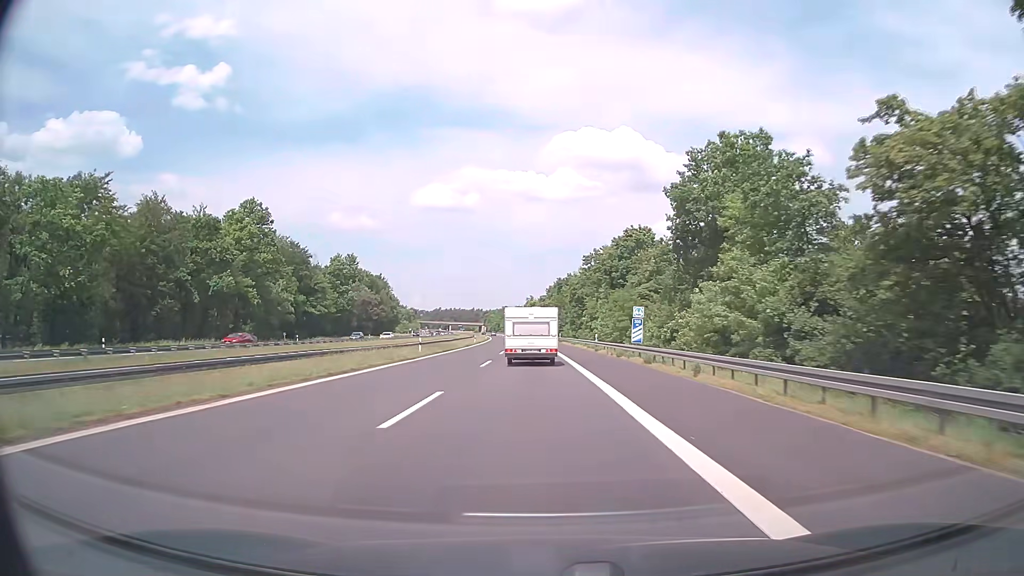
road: motorway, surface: asphalt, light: Day
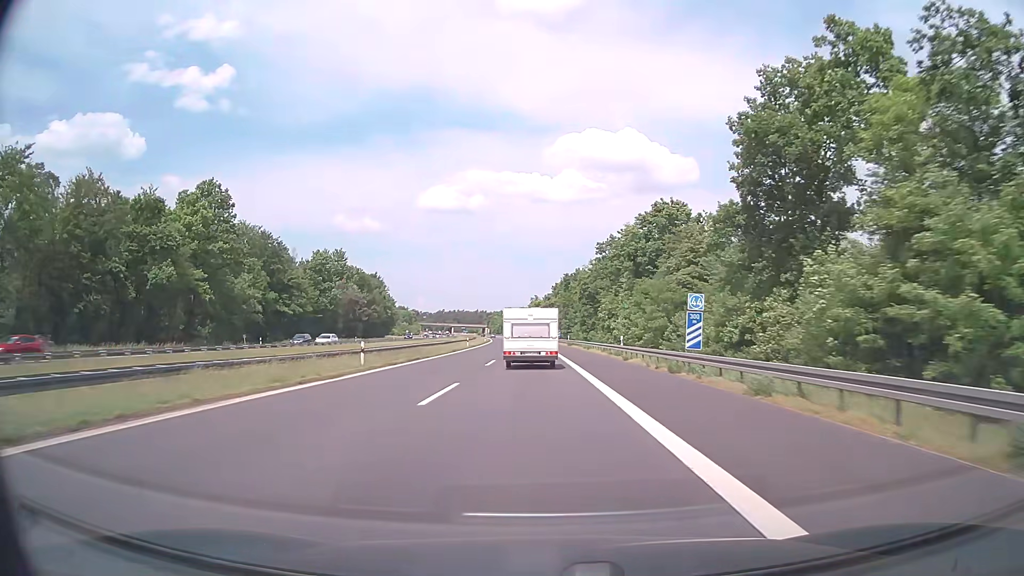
(0.0, +14.8) m; 0°
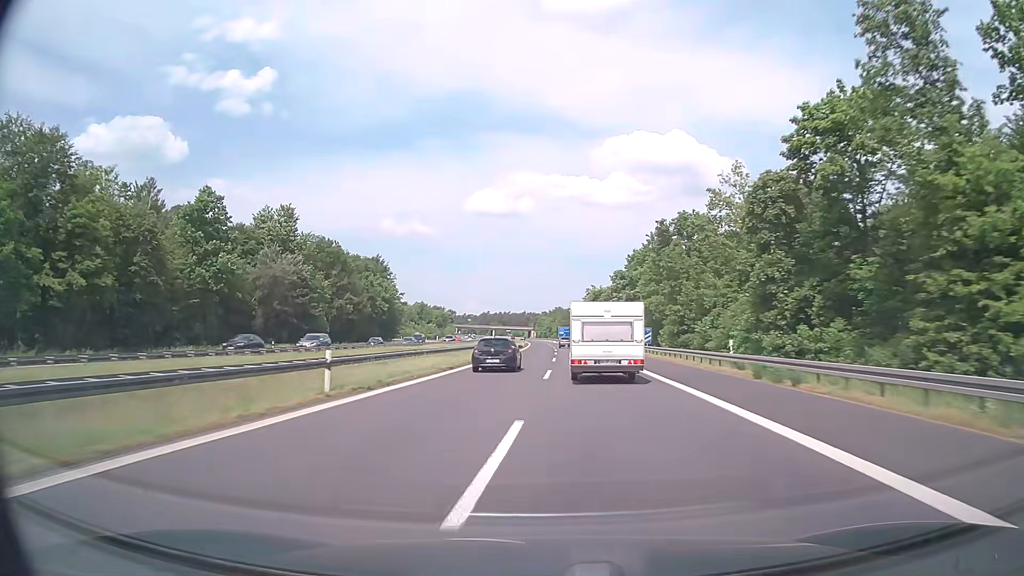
(-2.2, +61.8) m; -4°
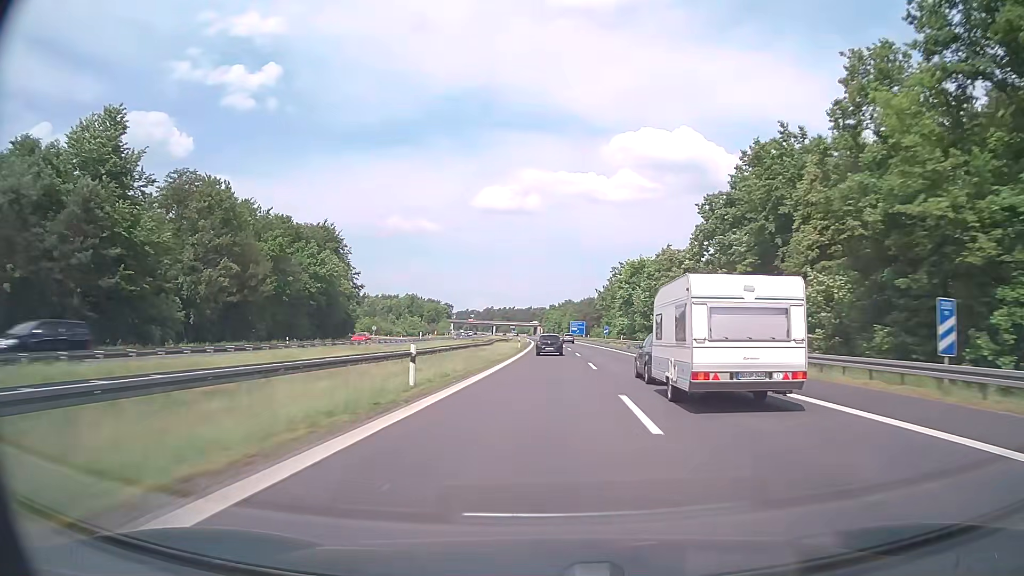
(-0.3, +49.7) m; -1°
(0, +10) (0, +20) (0, +30) (0, +40) (0, +50) (0, +60) (0, +70) (0, +80) (0, +90) (0, +100) m
